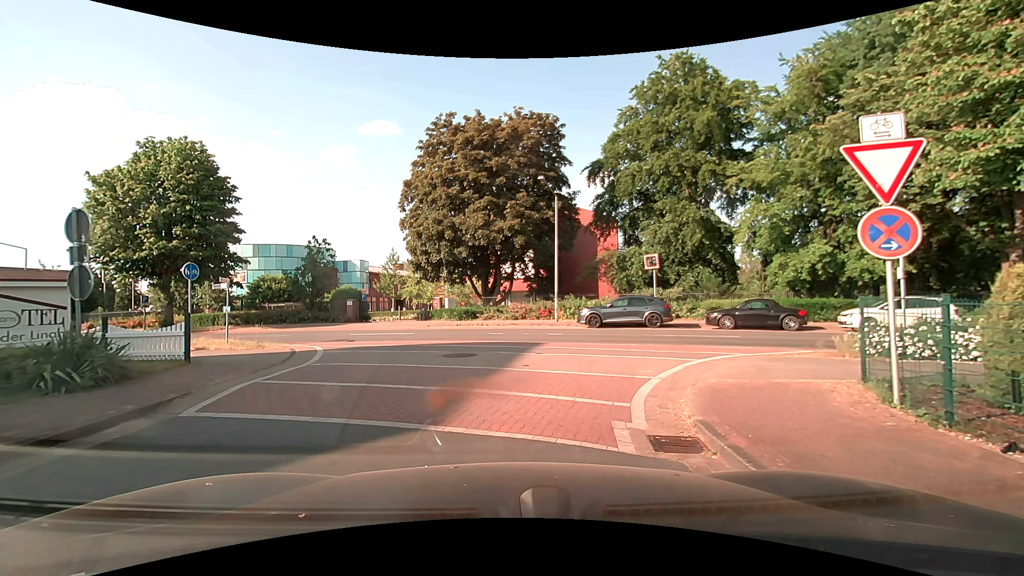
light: Day
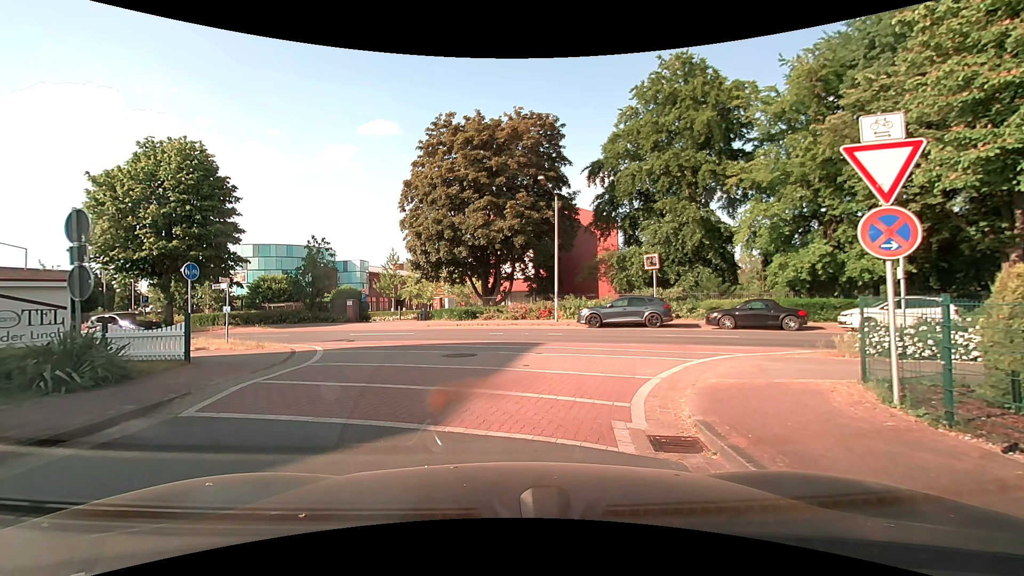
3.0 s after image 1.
(0.0, 0.0) m; 0°
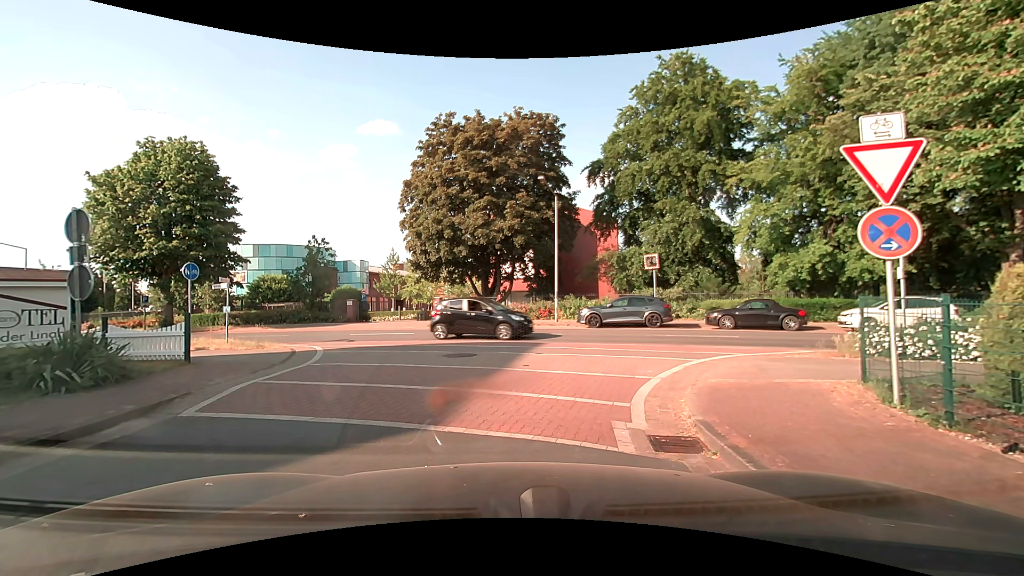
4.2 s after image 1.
(0.0, 0.0) m; 0°
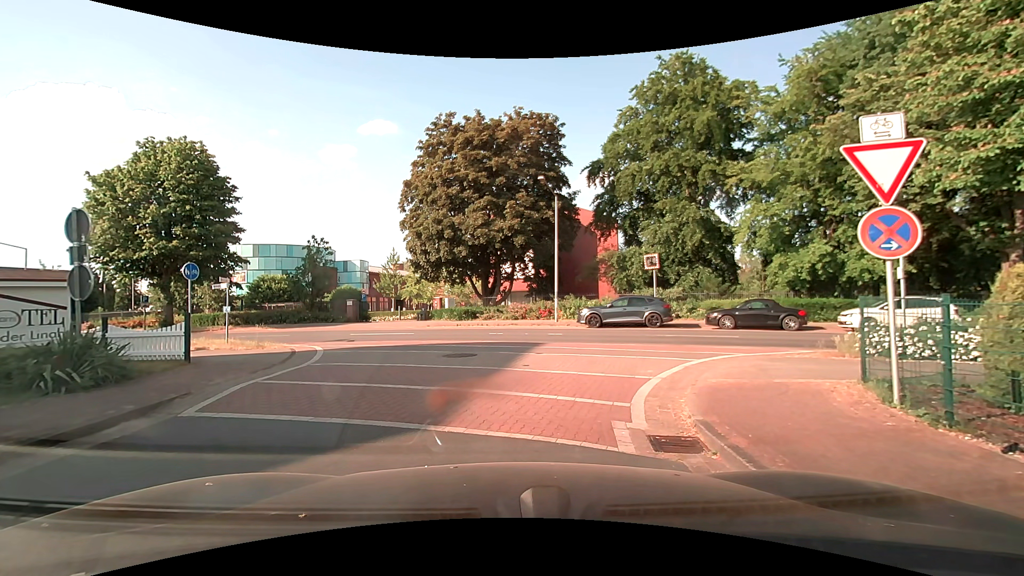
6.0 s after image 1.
(0.0, 0.0) m; 0°
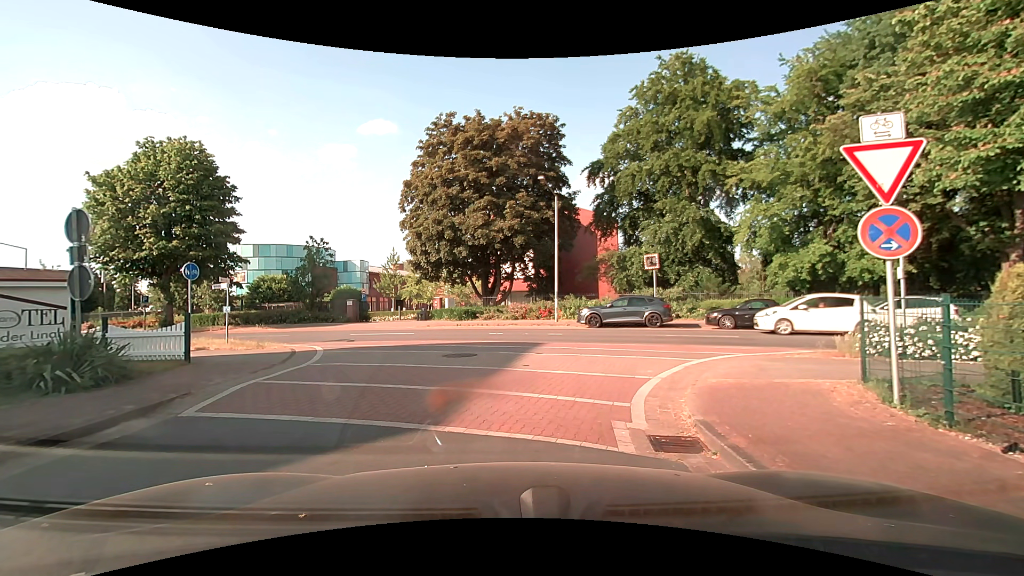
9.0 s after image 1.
(0.0, 0.0) m; 0°
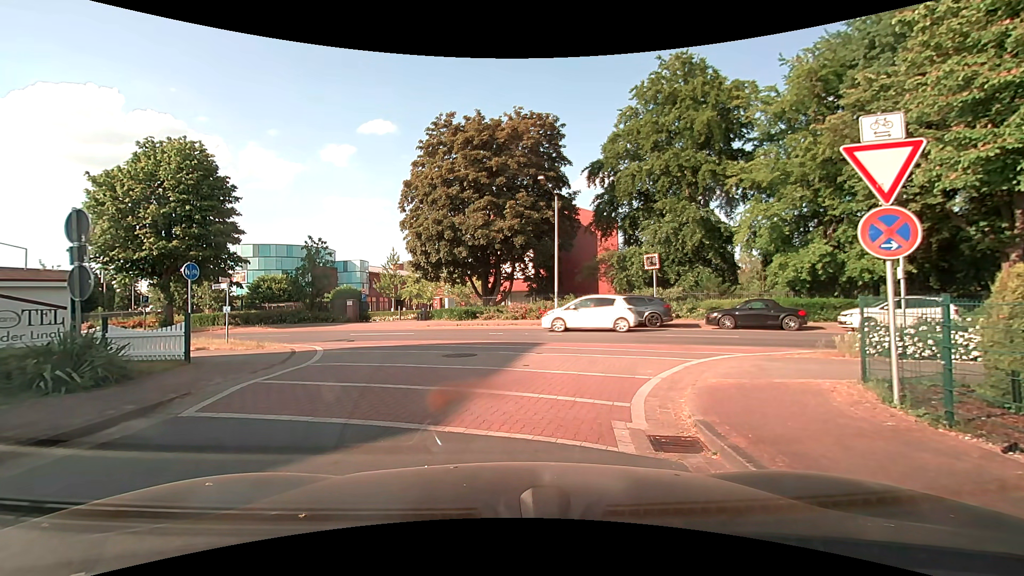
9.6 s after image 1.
(0.0, 0.0) m; 0°
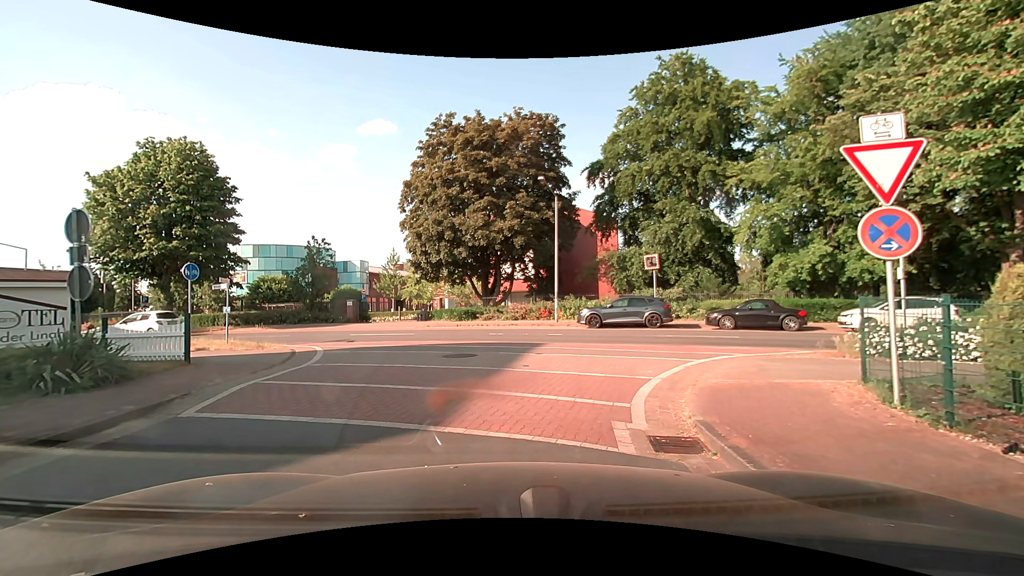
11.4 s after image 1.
(0.0, 0.0) m; 0°
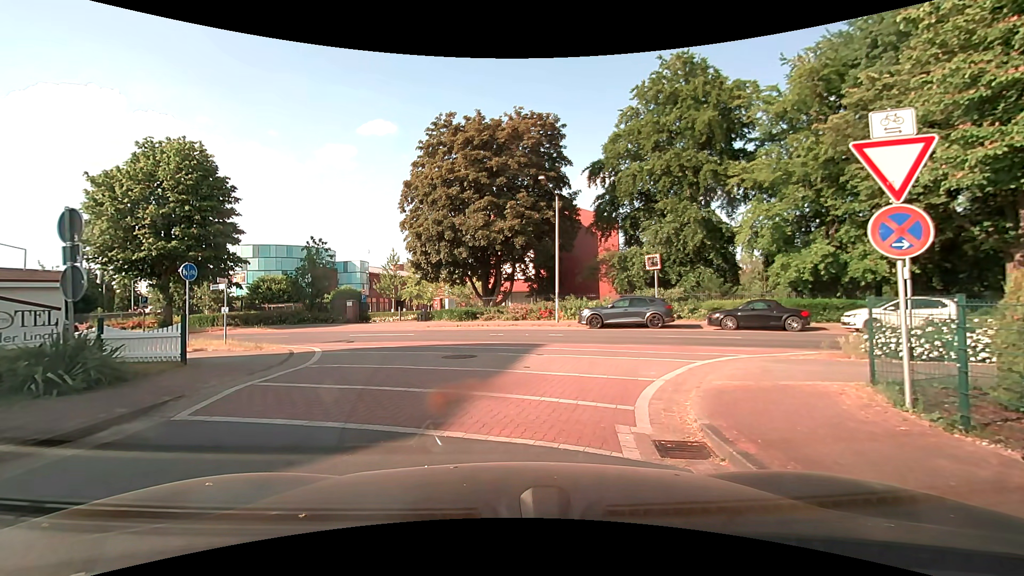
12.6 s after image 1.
(0.0, +0.1) m; 0°
